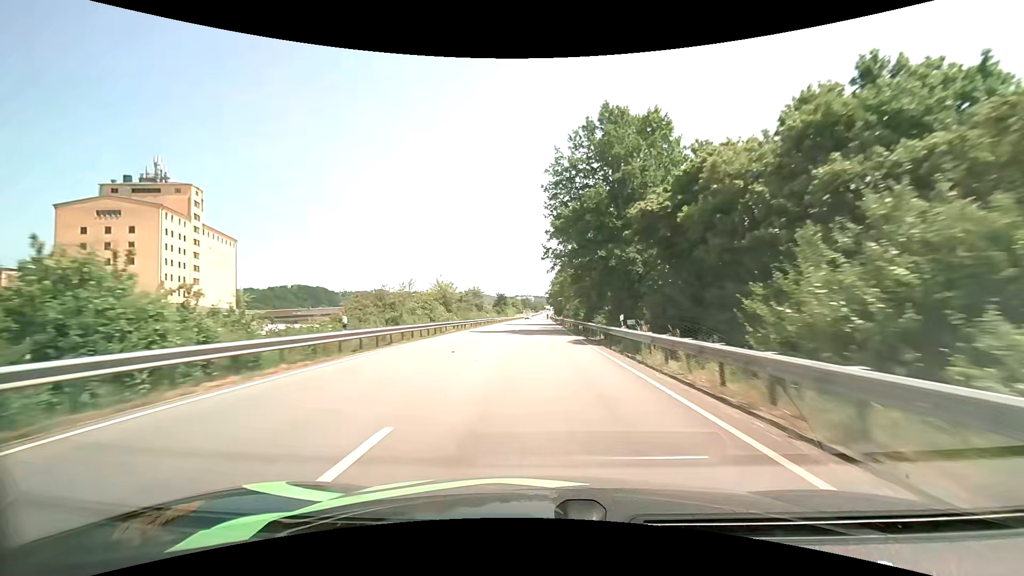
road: primary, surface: asphalt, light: Day
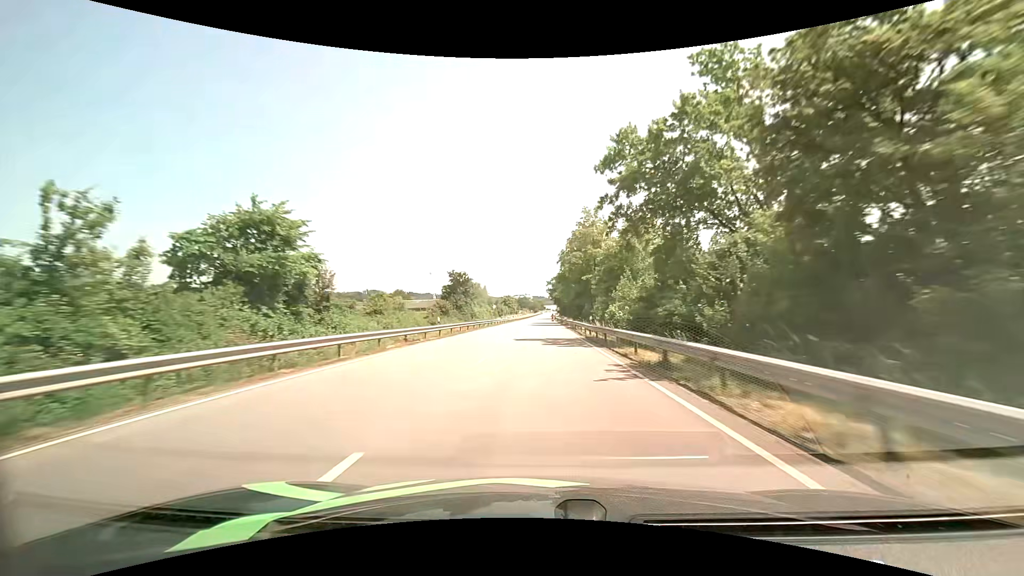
(-0.2, +73.0) m; 0°
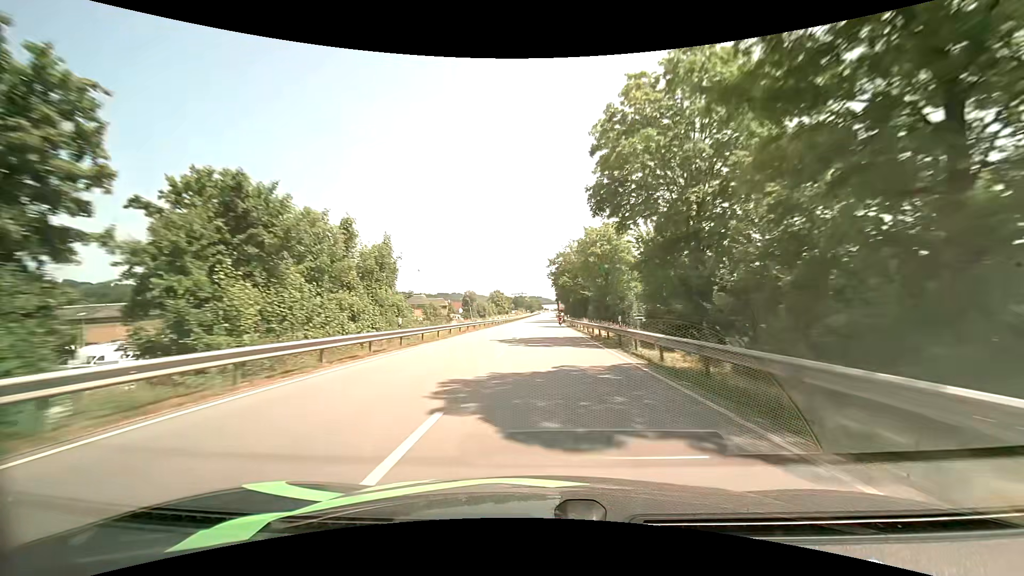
(+0.3, +58.3) m; 0°
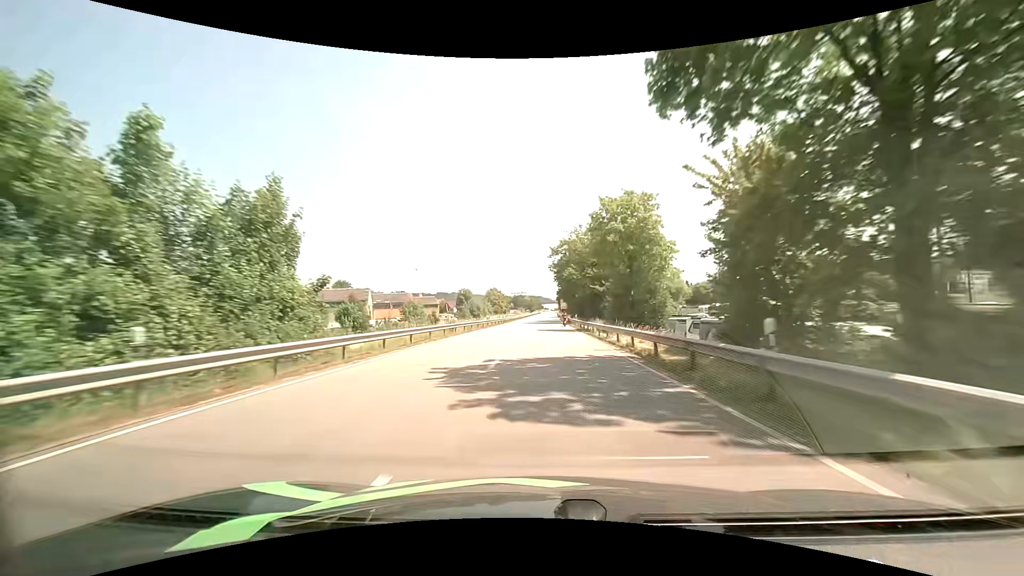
(0.0, +14.7) m; 0°
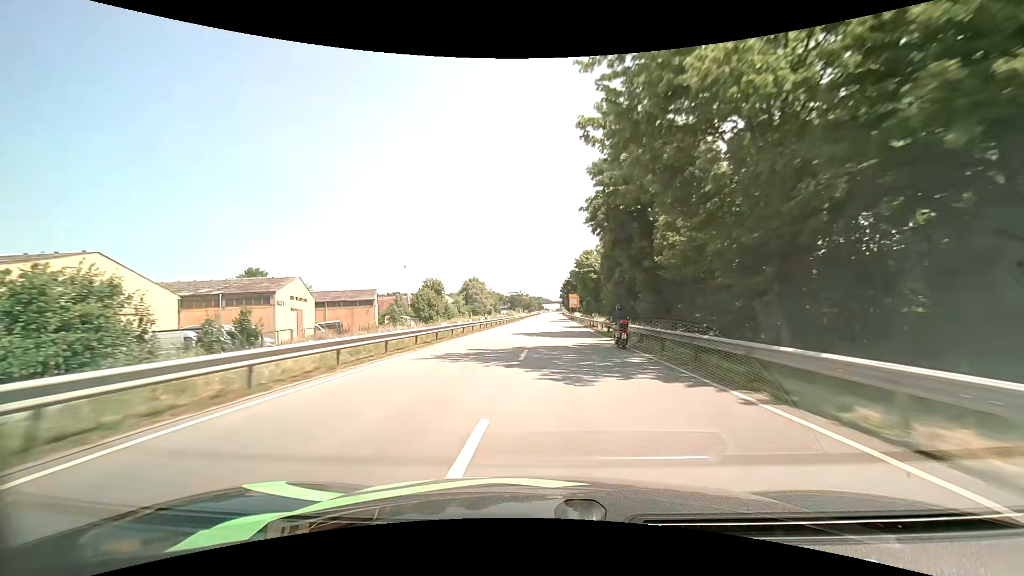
(+0.2, +58.1) m; 0°
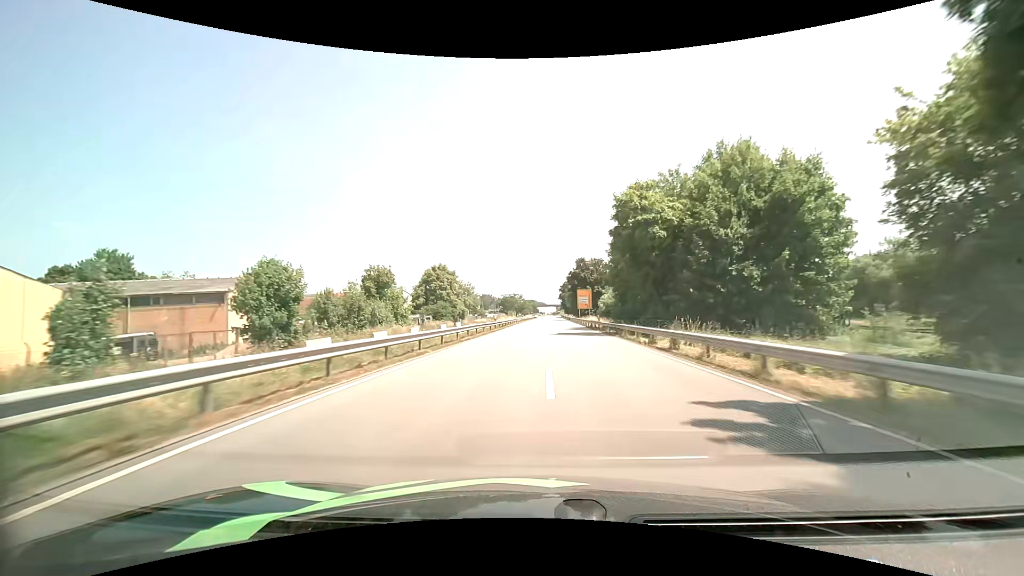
(-0.2, +42.5) m; 0°
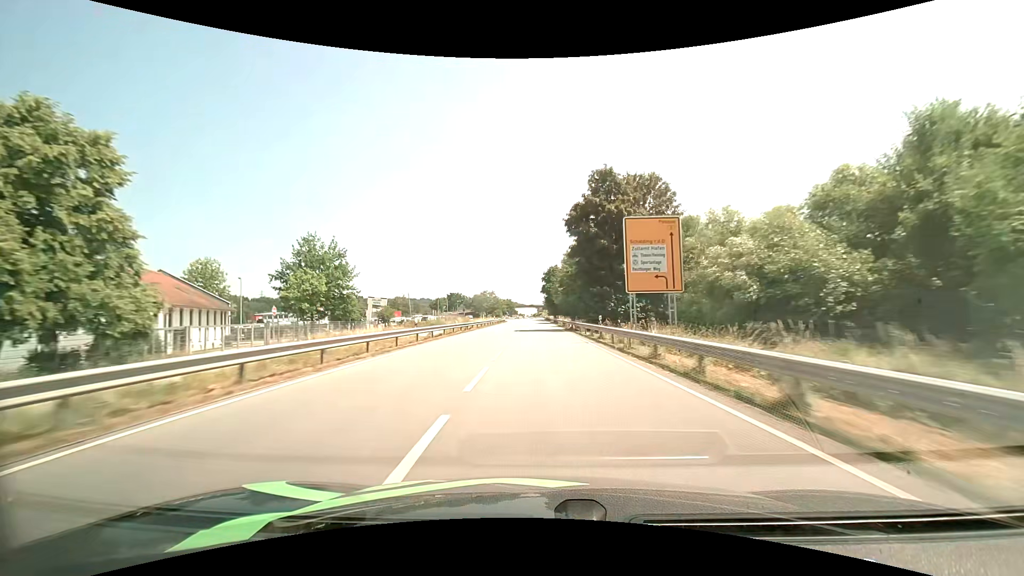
(+2.5, +72.9) m; +2°
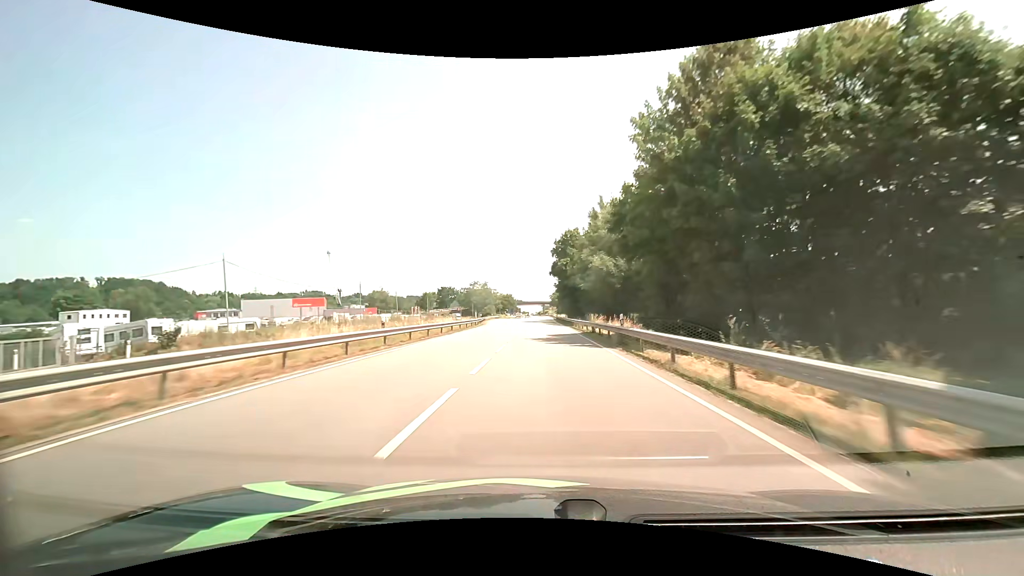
(-0.4, +58.0) m; -1°
(0, +10) (0, +20) (0, +30) (0, +40) (0, +50) (0, +60) (0, +70) (0, +80) (0, +90) (0, +100) m
